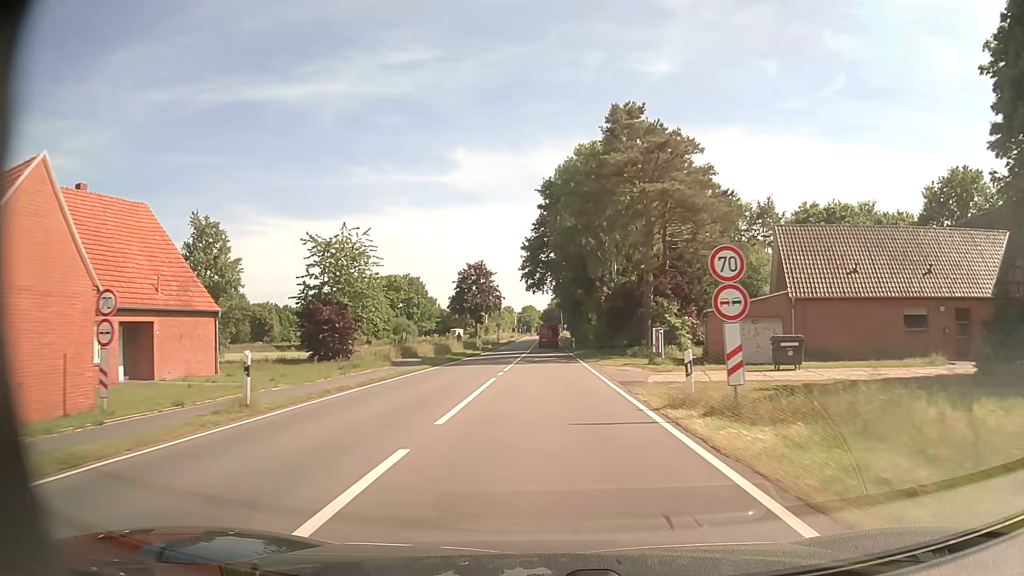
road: tertiary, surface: asphalt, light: Day
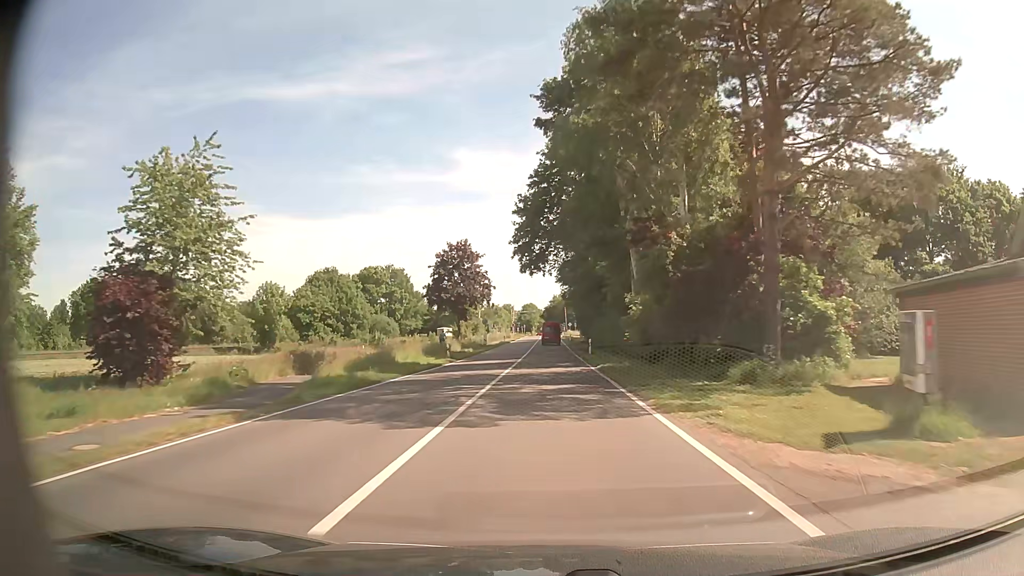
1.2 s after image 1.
(-0.1, +21.5) m; 0°
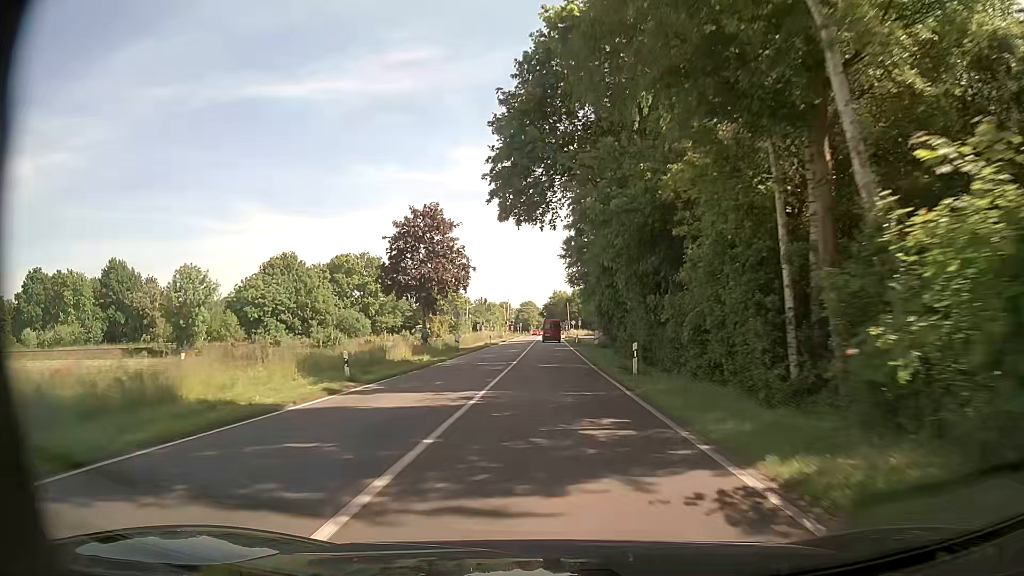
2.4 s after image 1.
(+0.1, +21.6) m; 0°
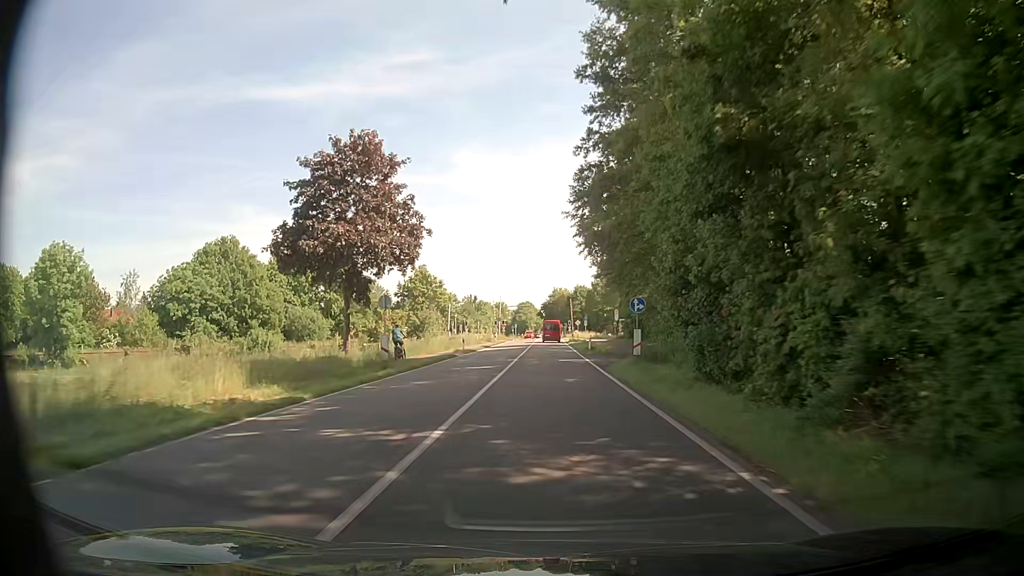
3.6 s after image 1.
(0.0, +21.6) m; 0°
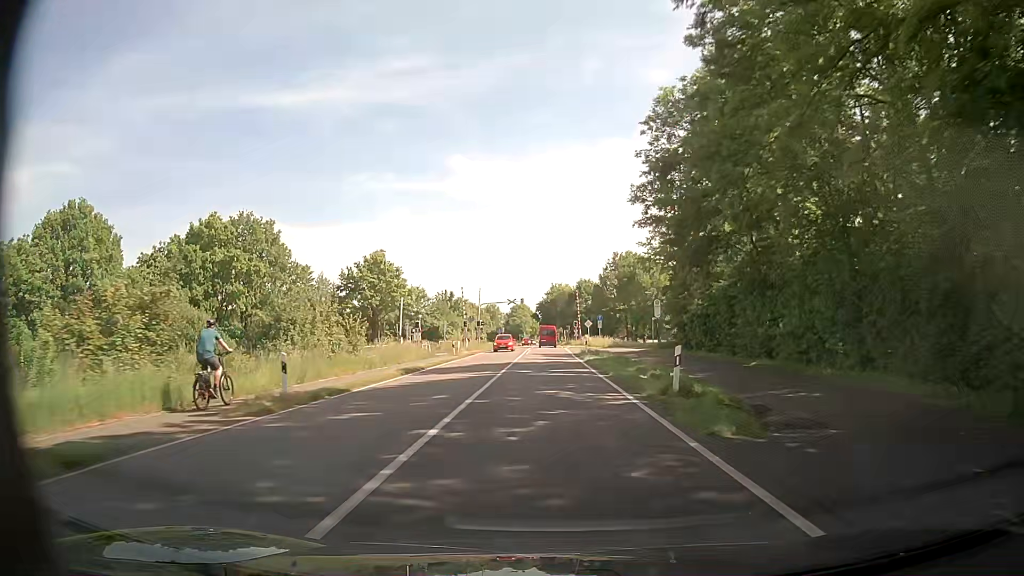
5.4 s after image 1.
(+0.2, +32.3) m; +1°
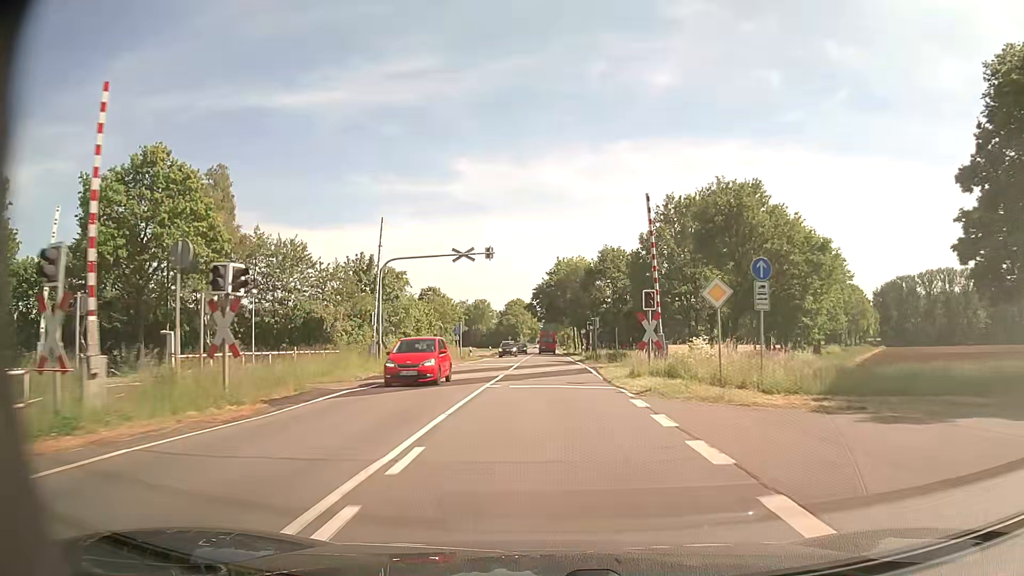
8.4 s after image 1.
(-0.3, +53.6) m; -1°
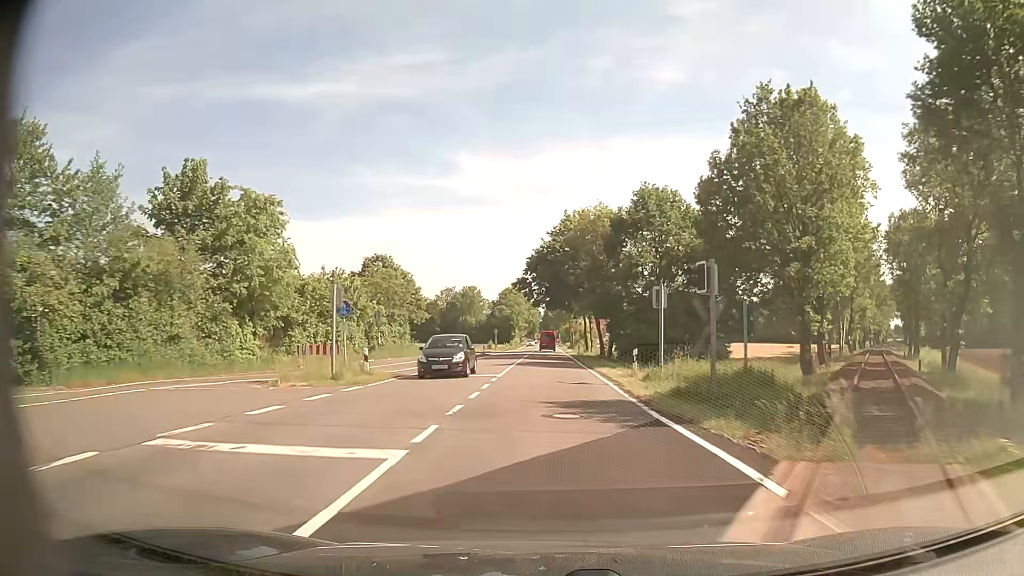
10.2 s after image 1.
(-0.1, +32.2) m; 0°
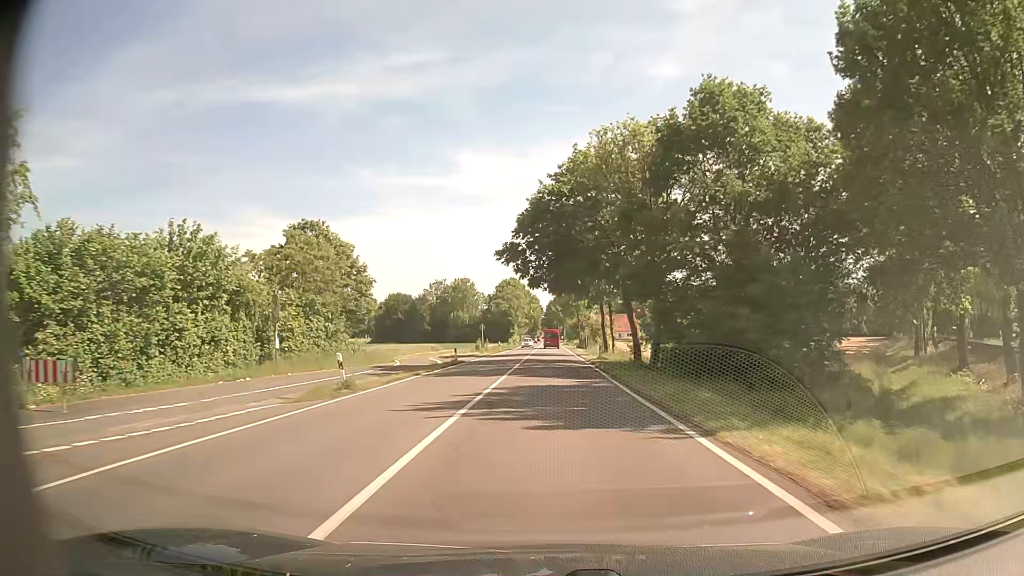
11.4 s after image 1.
(-0.1, +21.5) m; -1°
(0, +10) (0, +20) (0, +30) (0, +40) (0, +50) (0, +60) (0, +70) (+1, +80) (+1, +90) (+1, +100) m
